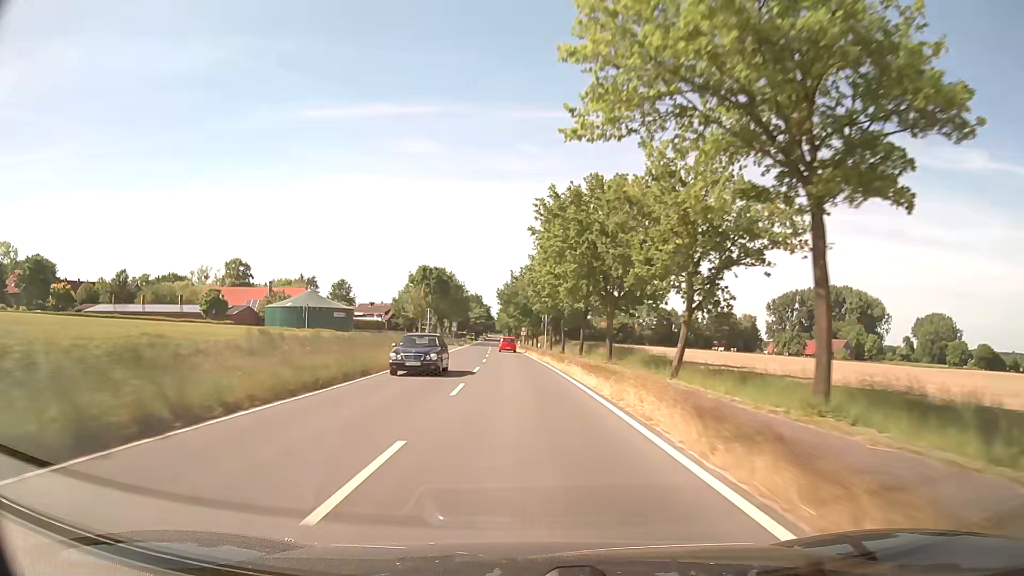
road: secondary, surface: asphalt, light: Day
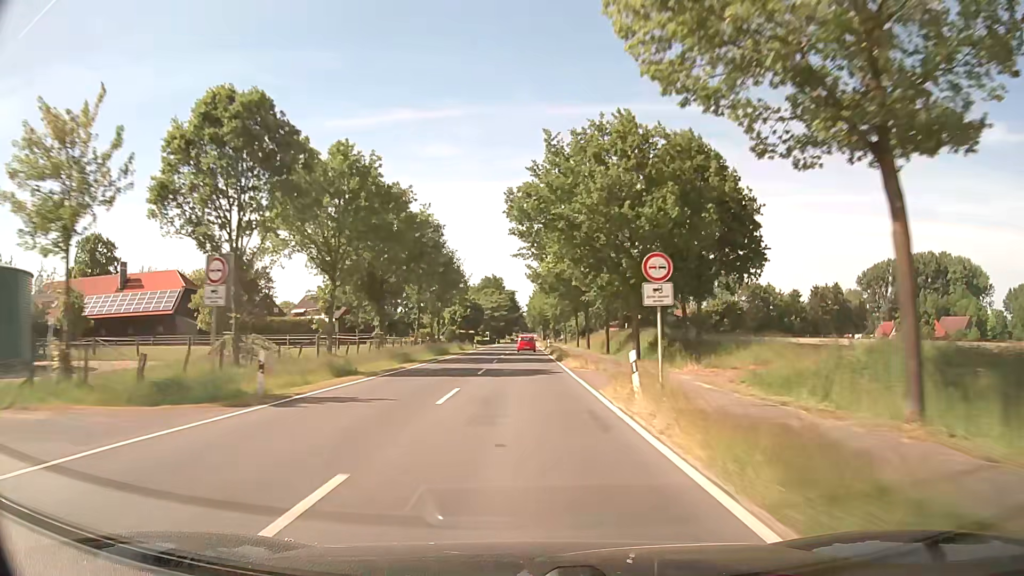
(-3.0, +79.2) m; -3°
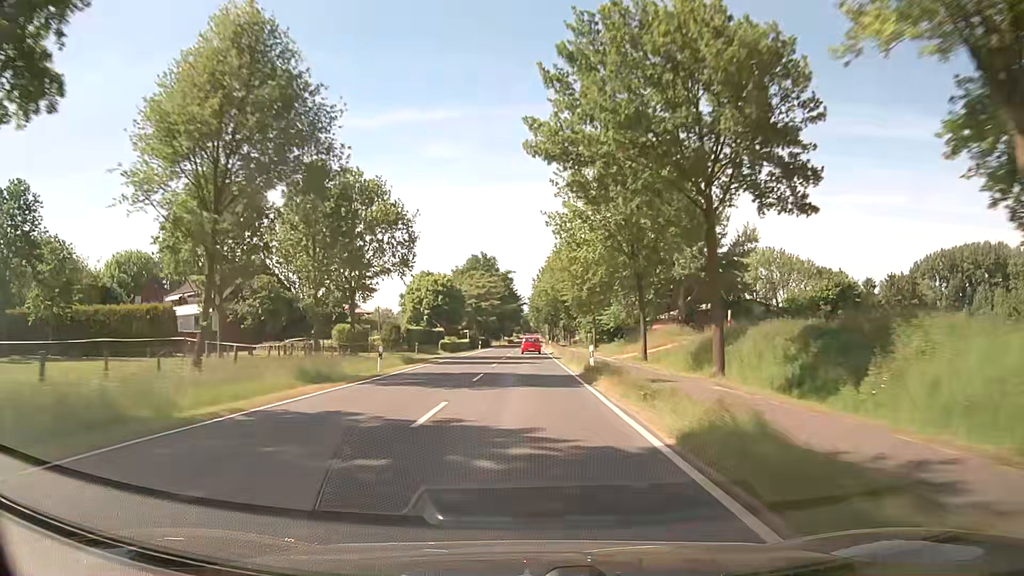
(-0.2, +47.4) m; 0°
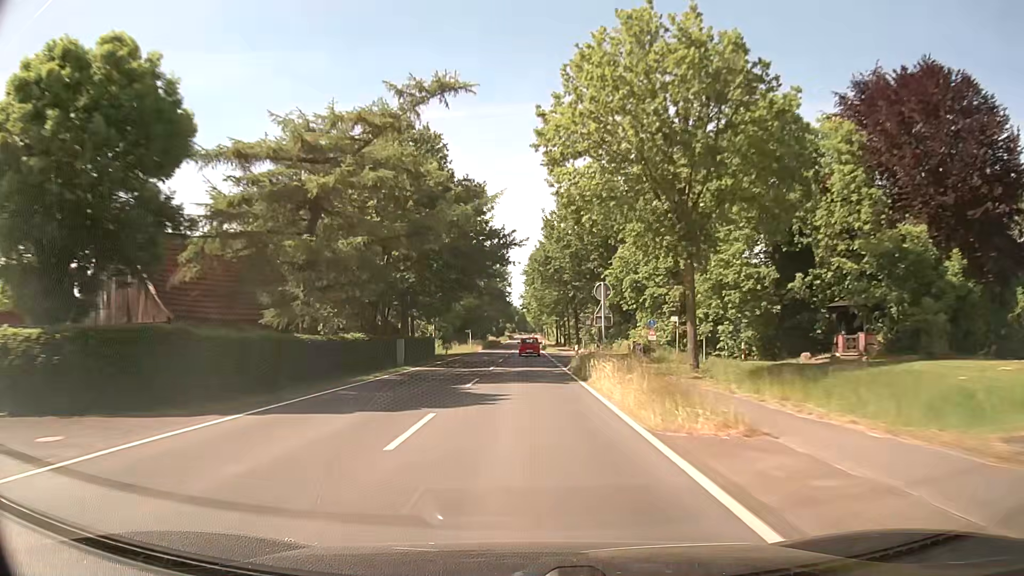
(-0.4, +79.0) m; 0°
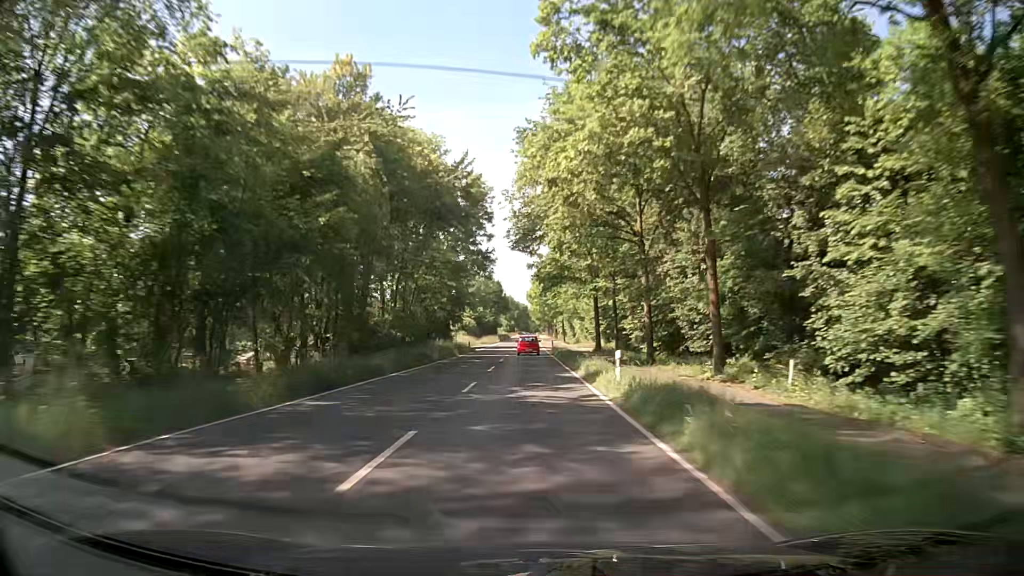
(-0.3, +79.1) m; 0°
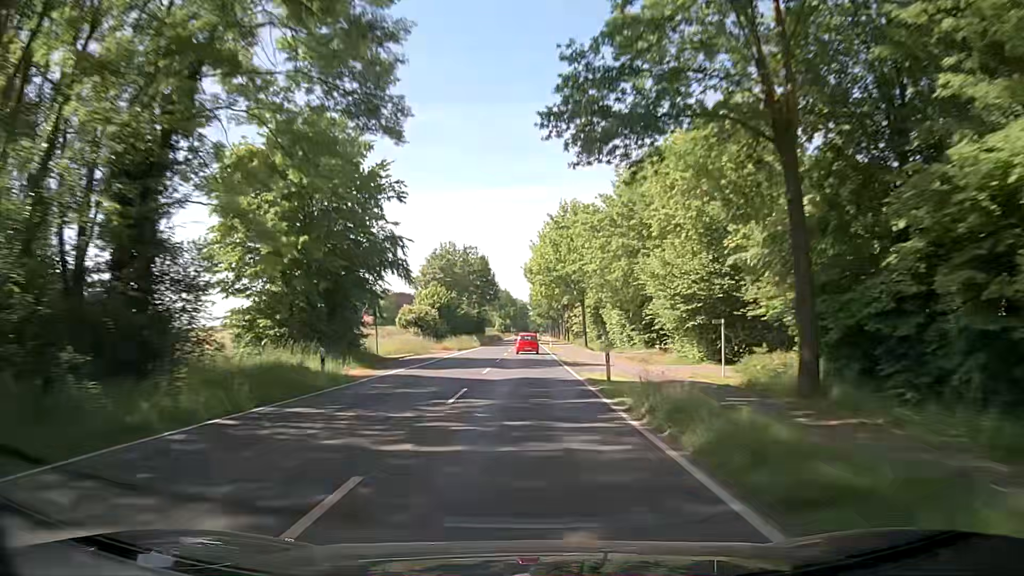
(0.0, +47.4) m; 0°
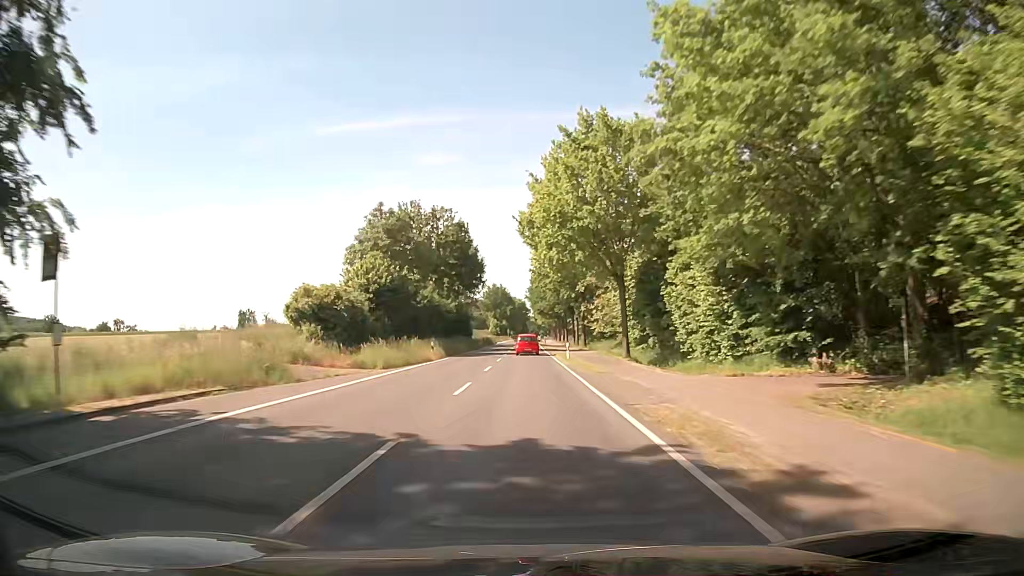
(+0.1, +31.6) m; 0°
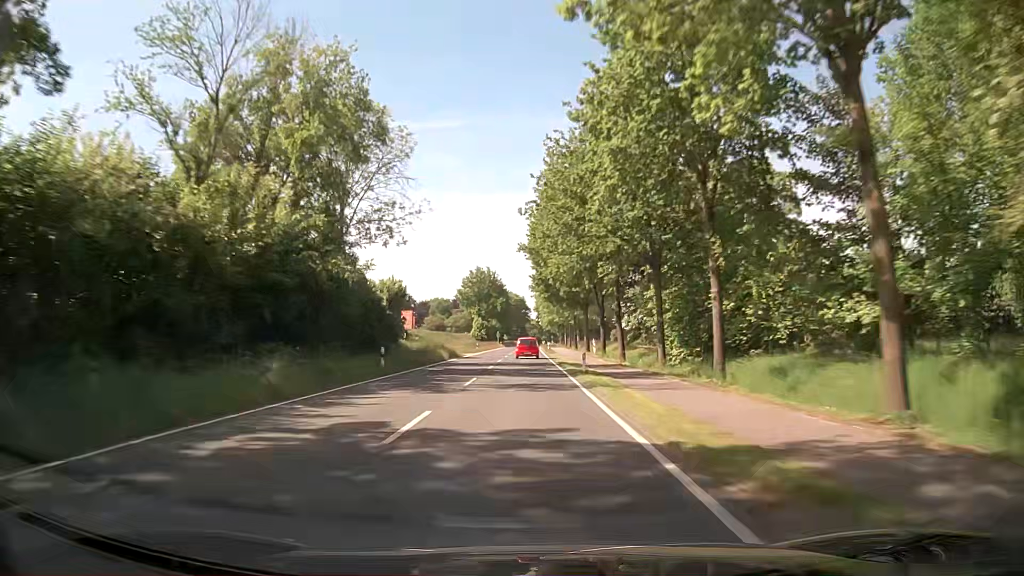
(+0.2, +63.1) m; 0°
(0, +10) (0, +20) (0, +30) (0, +40) (0, +50) (0, +60) (0, +70) (0, +80) (0, +90) (0, +100) m
